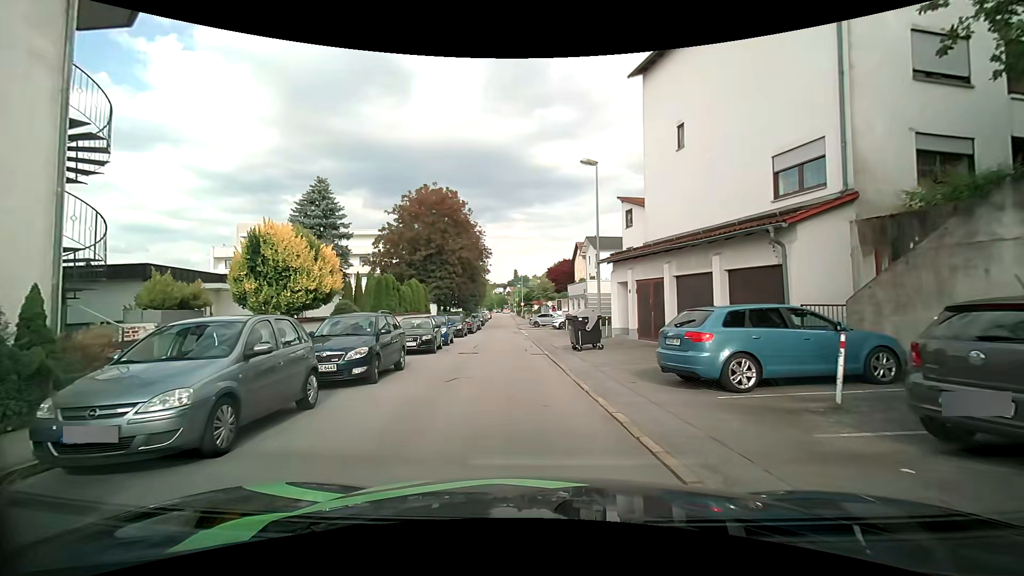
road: residential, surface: asphalt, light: Day
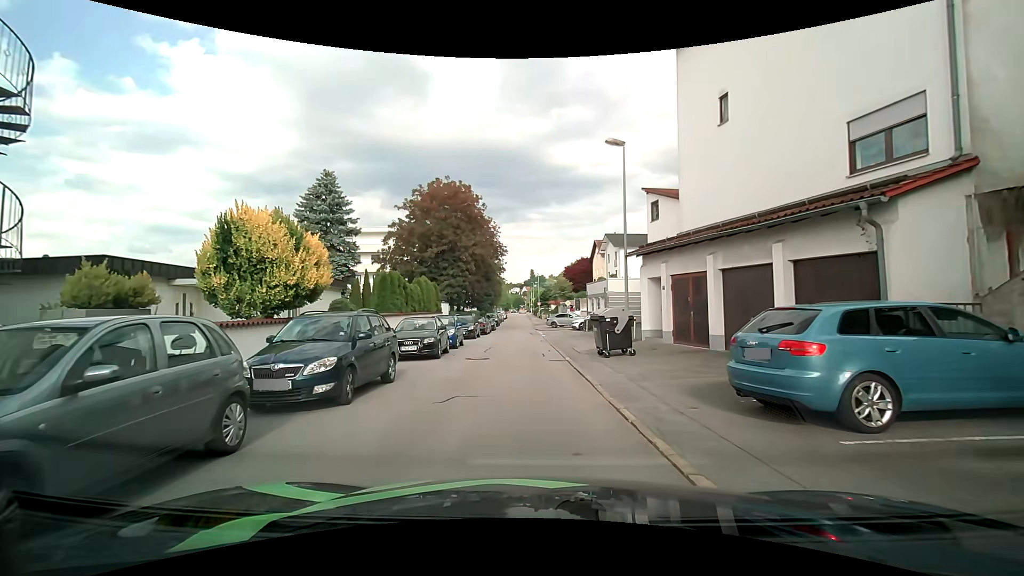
(-0.1, +2.6) m; -3°
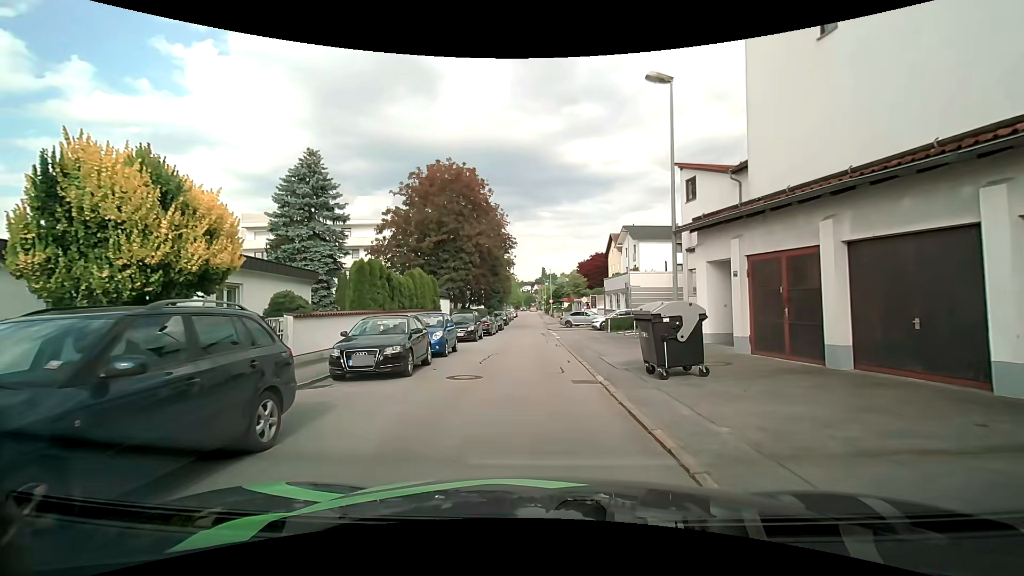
(0.0, +5.3) m; +1°
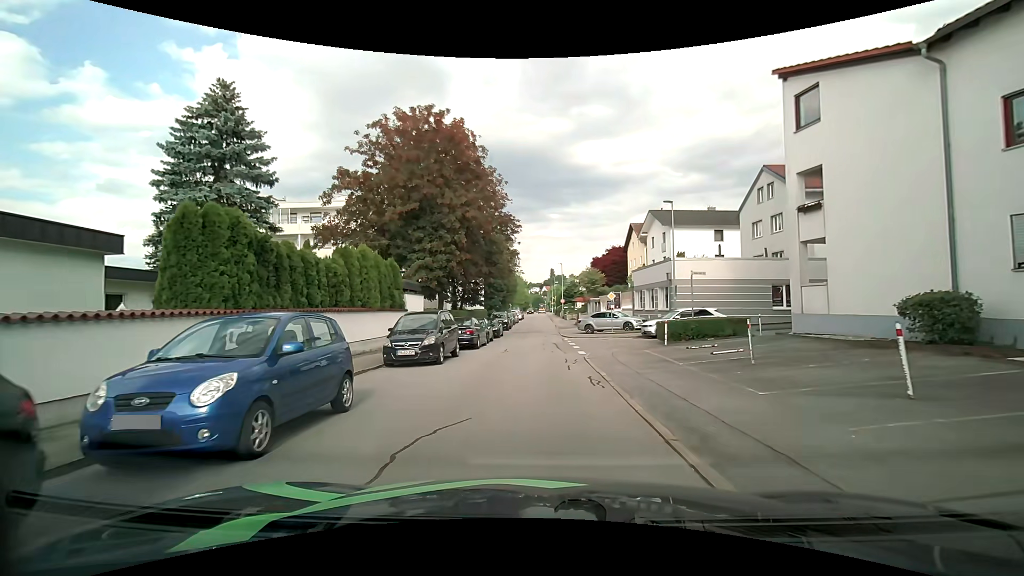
(-0.4, +11.7) m; -3°
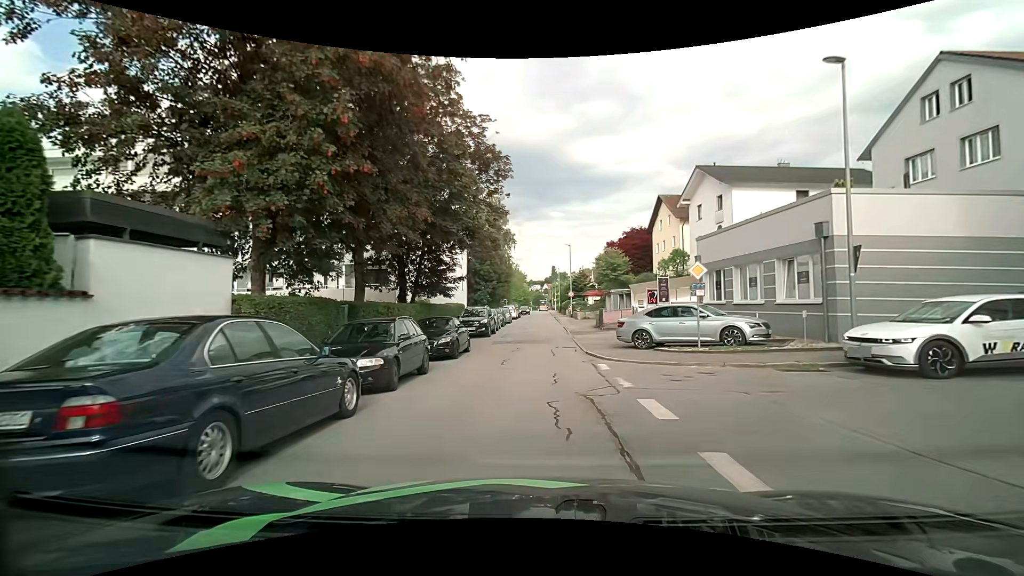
(0.0, +17.7) m; 0°
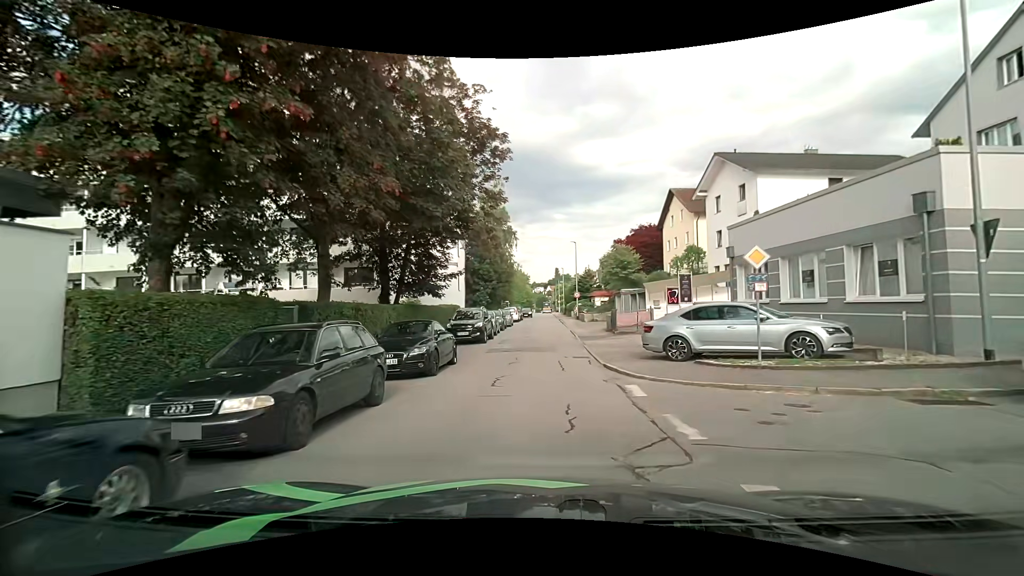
(0.0, +3.8) m; 0°
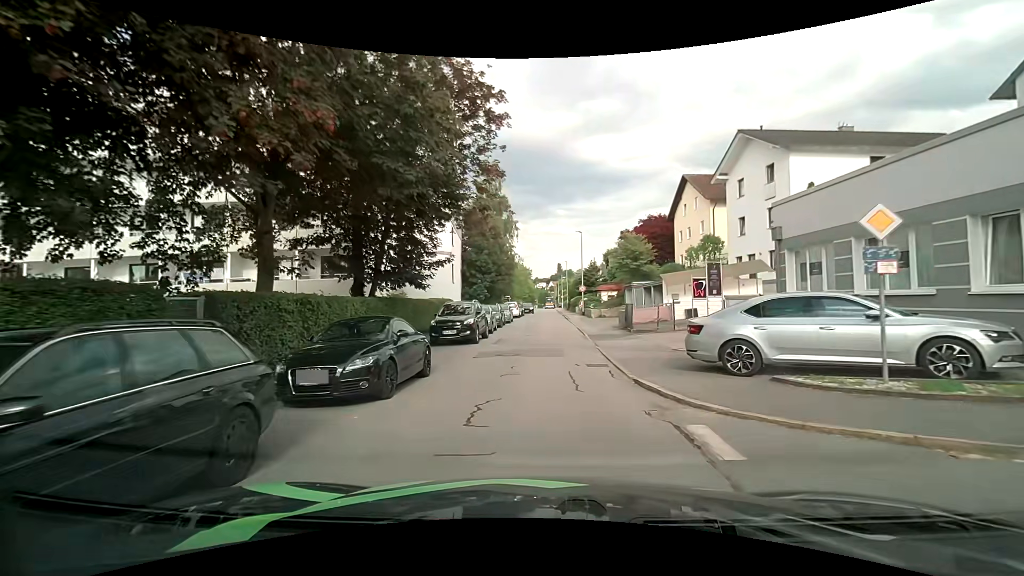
(0.0, +3.9) m; -1°
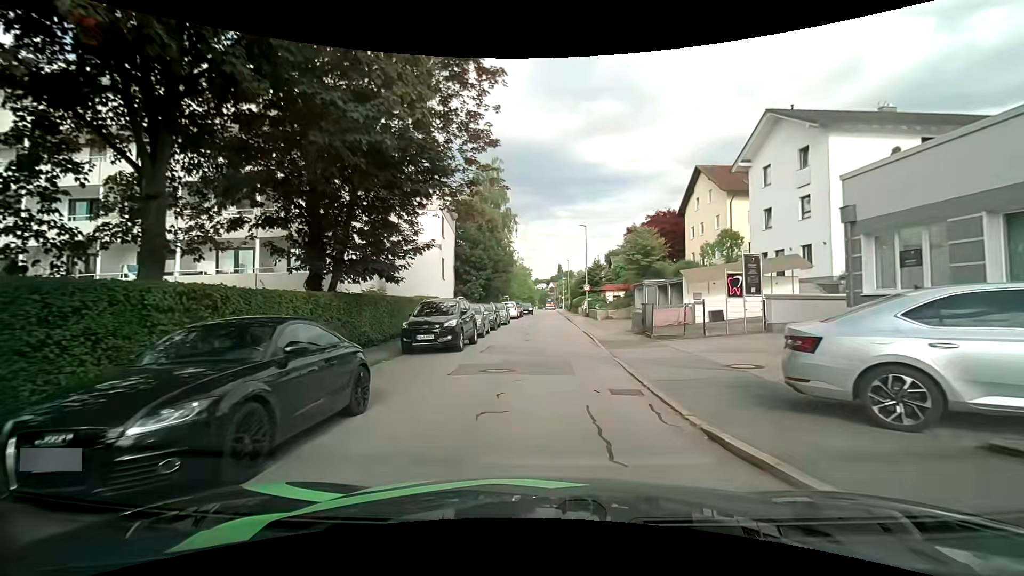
(0.0, +4.0) m; 0°
